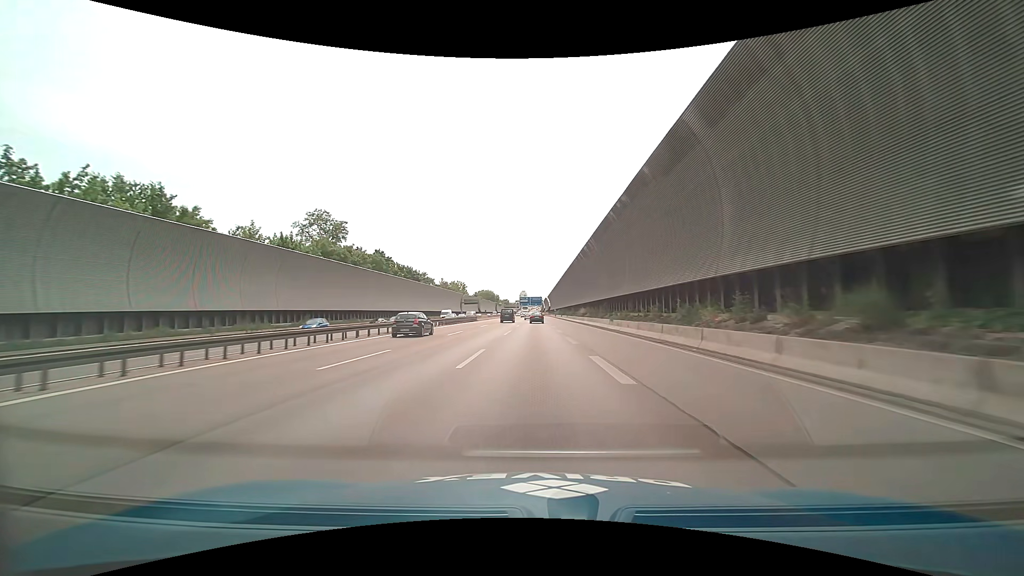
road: motorway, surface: asphalt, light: Day
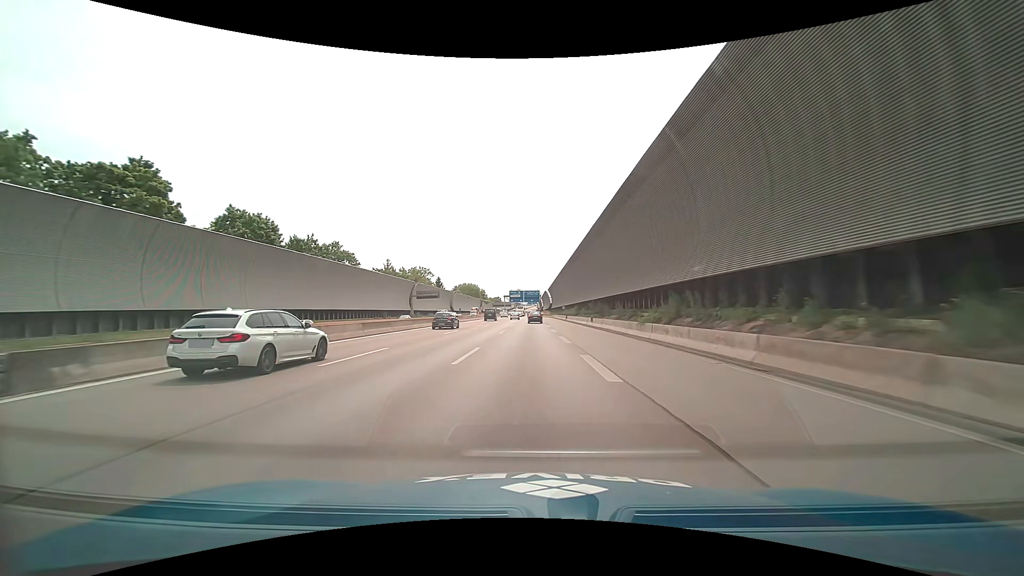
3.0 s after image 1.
(+0.3, +71.7) m; 0°
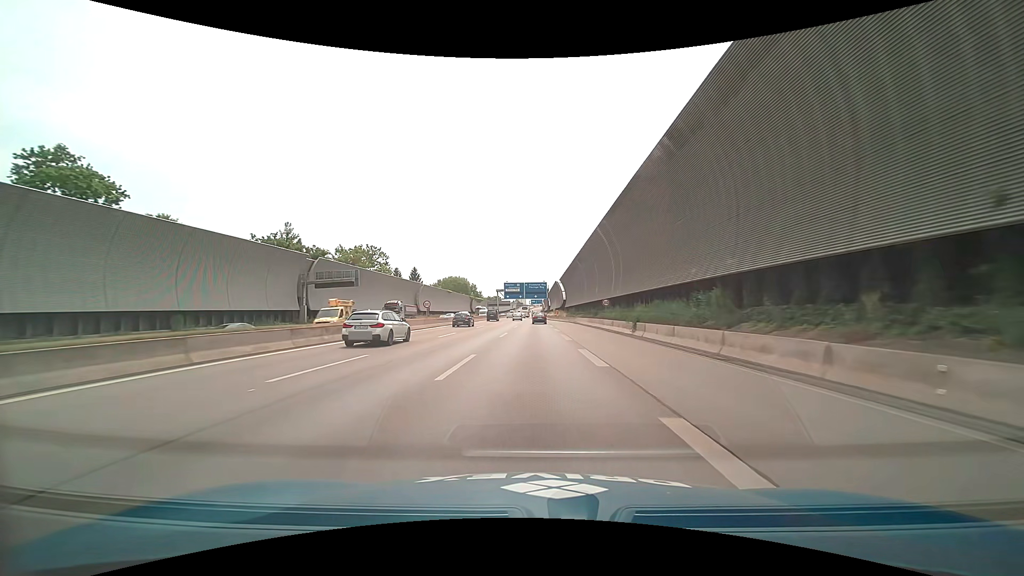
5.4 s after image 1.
(-0.2, +57.3) m; 0°
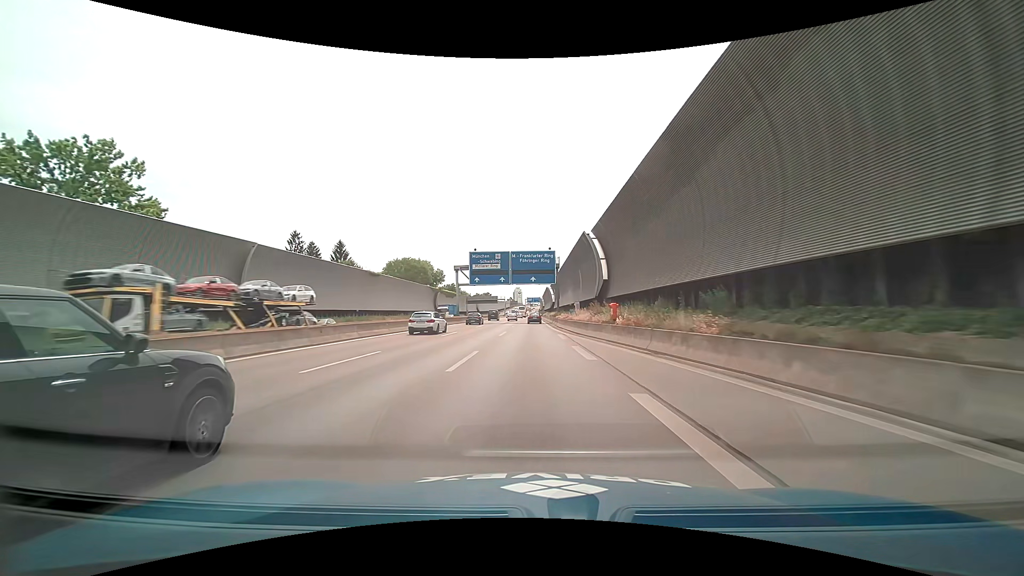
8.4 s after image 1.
(-0.1, +70.4) m; 0°
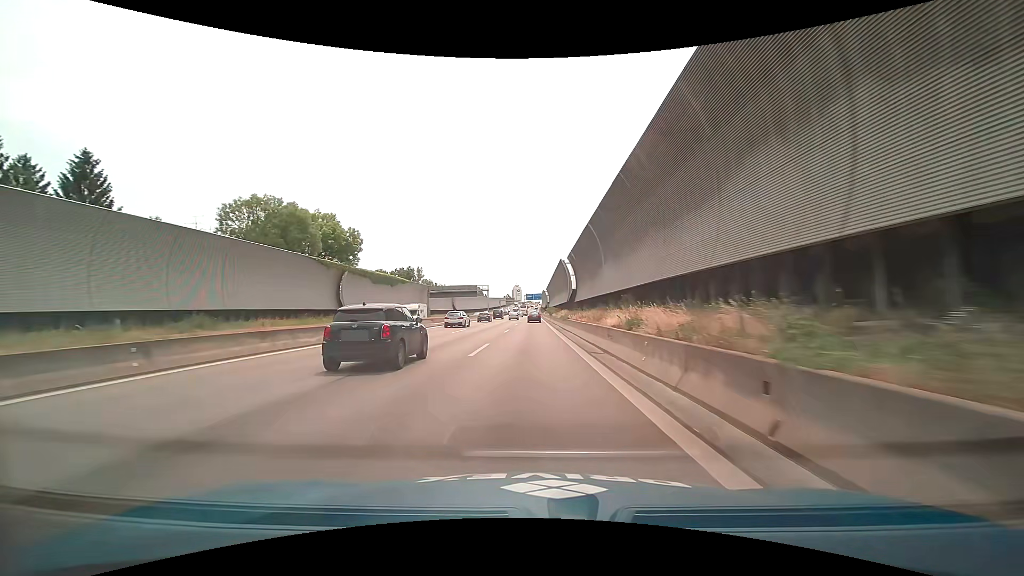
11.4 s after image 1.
(-0.1, +68.7) m; 0°
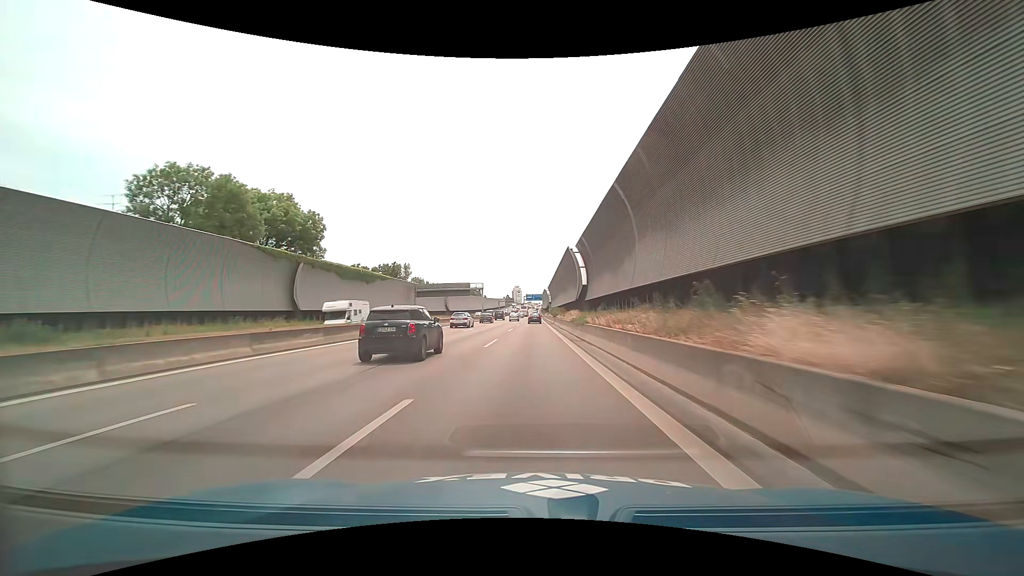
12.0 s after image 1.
(-0.1, +13.5) m; -1°
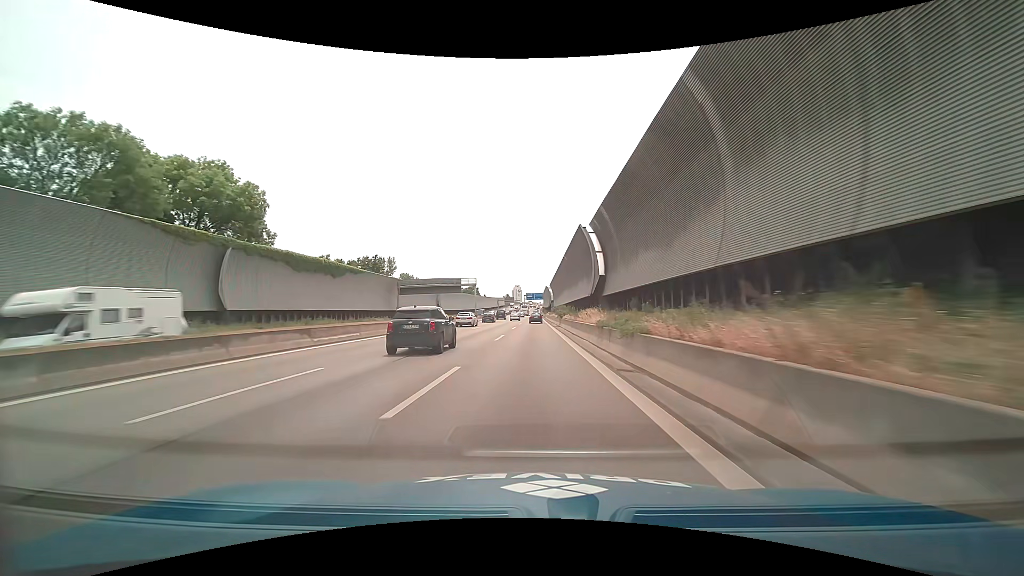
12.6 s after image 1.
(+0.1, +13.5) m; +1°
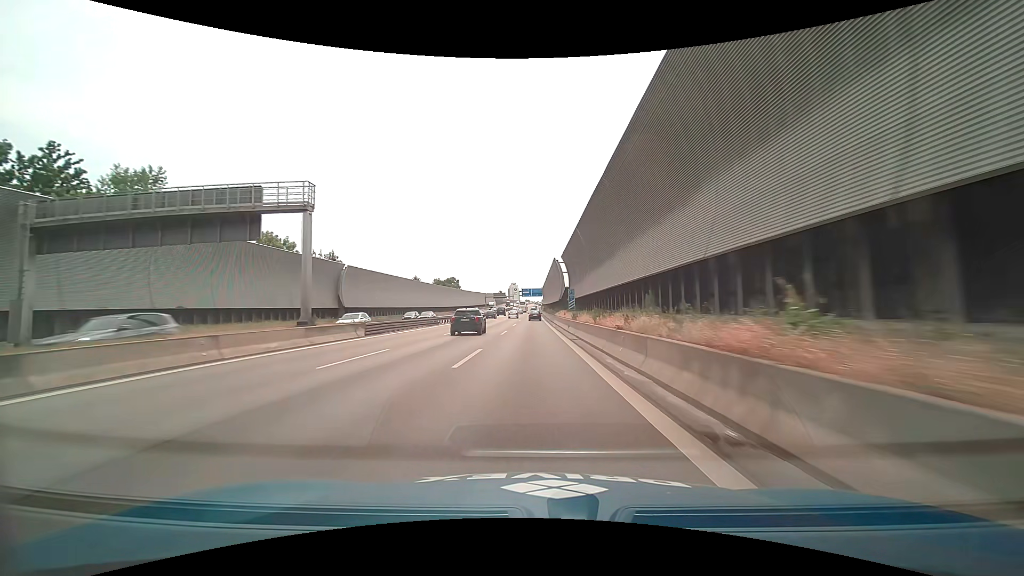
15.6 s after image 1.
(+0.1, +66.4) m; 0°
(0, +10) (0, +20) (0, +30) (0, +40) (0, +50) (0, +60) (0, +70) (0, +80) (0, +90) (0, +100) m
